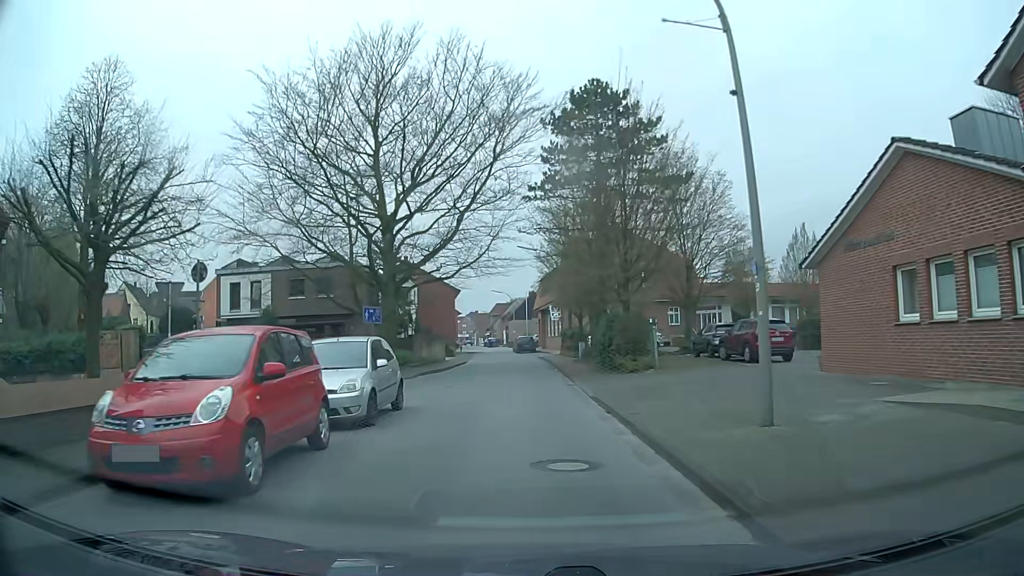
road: residential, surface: asphalt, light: Day
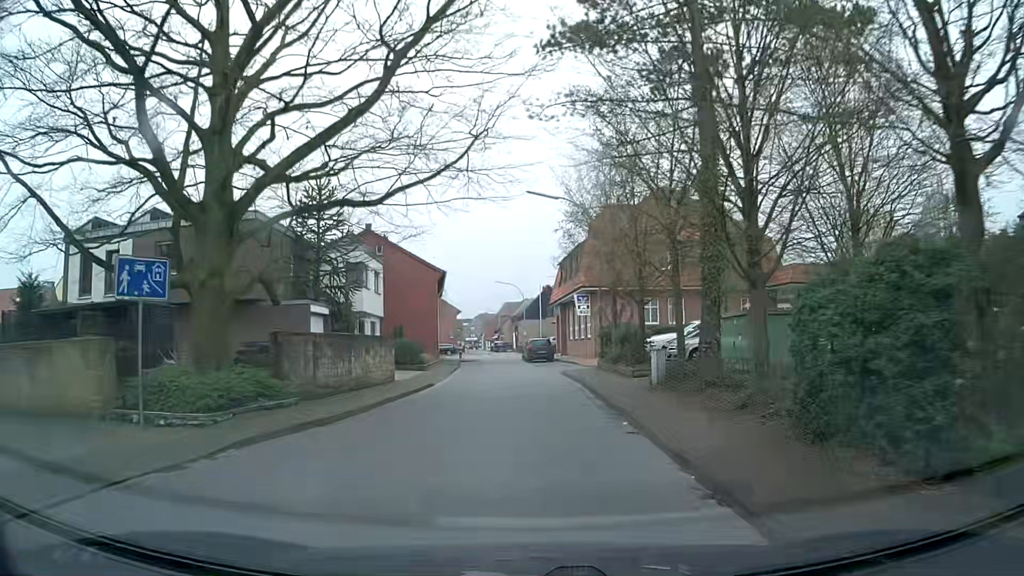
(-0.2, +18.9) m; -1°
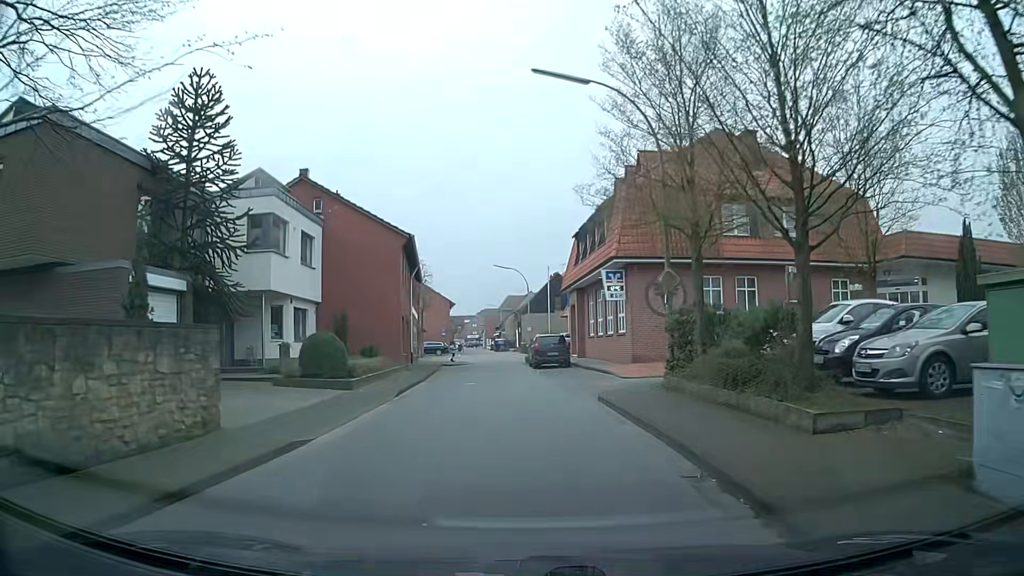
(0.0, +13.7) m; +1°
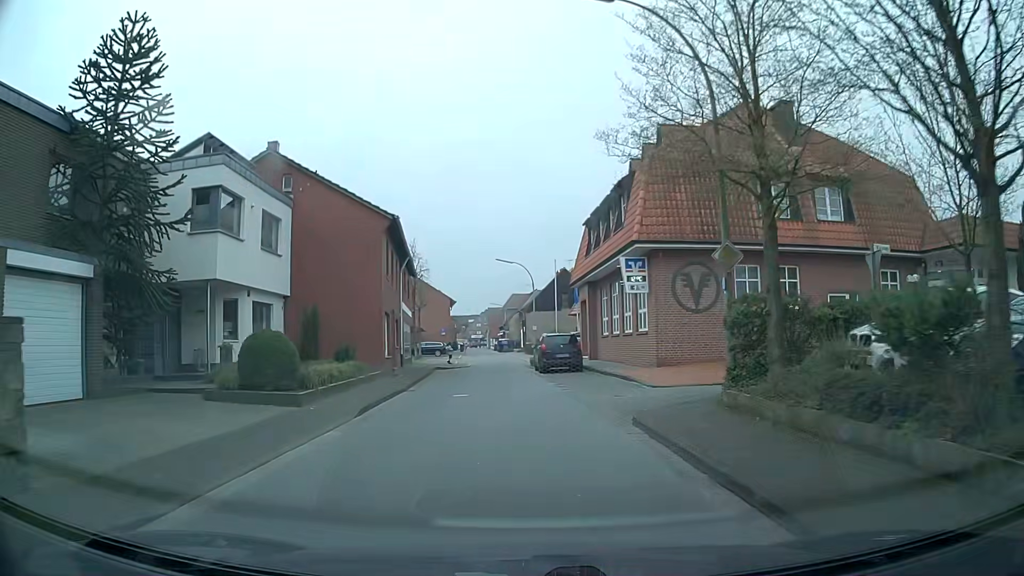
(-0.1, +4.5) m; -2°
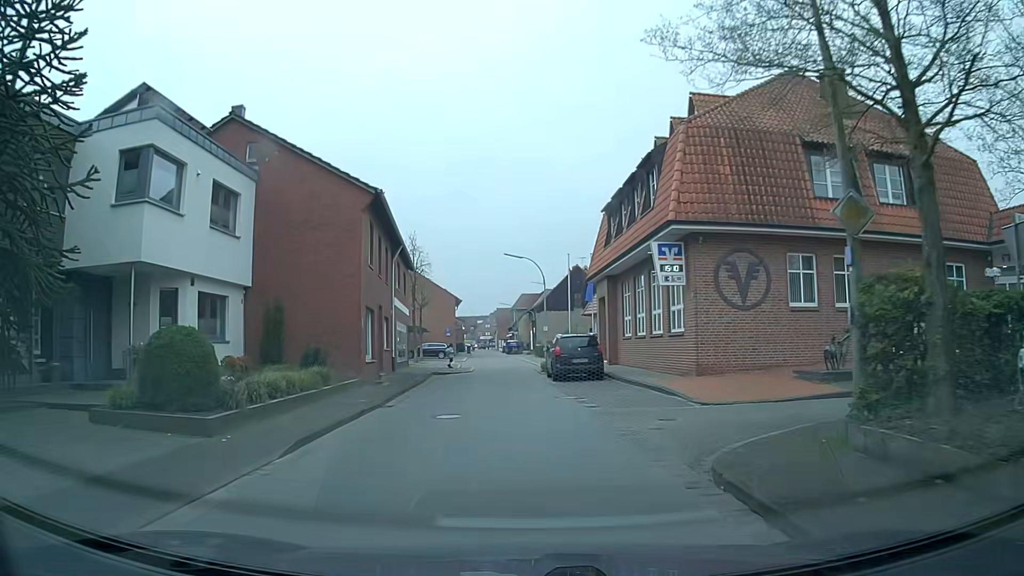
(0.0, +4.4) m; -1°
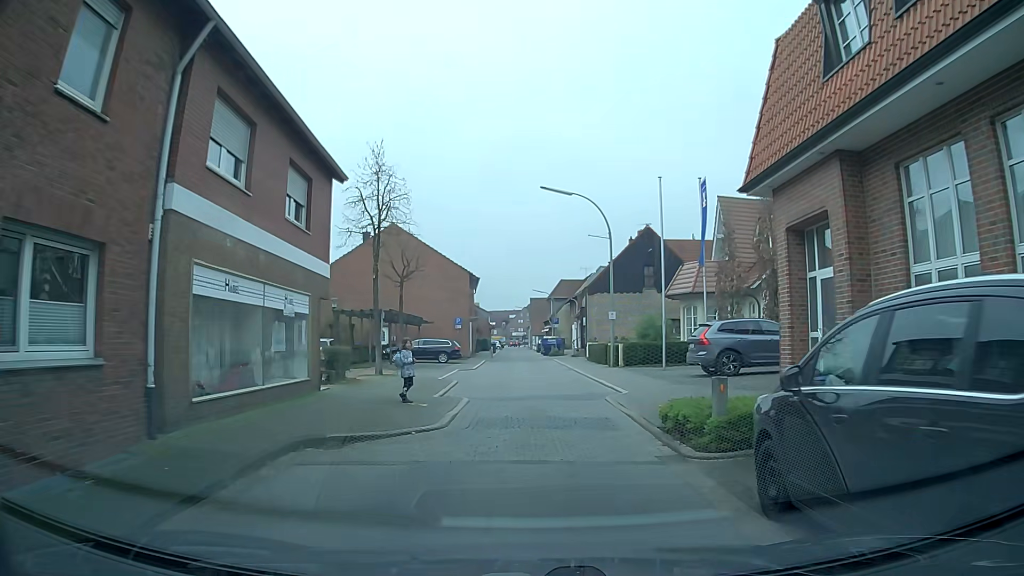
(-0.6, +21.6) m; -3°
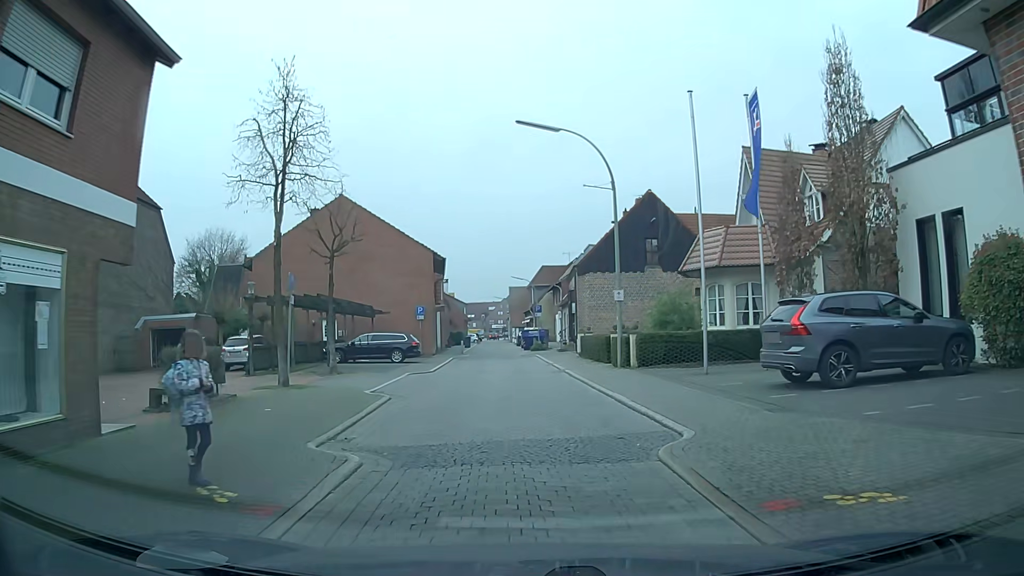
(+0.3, +8.5) m; +2°
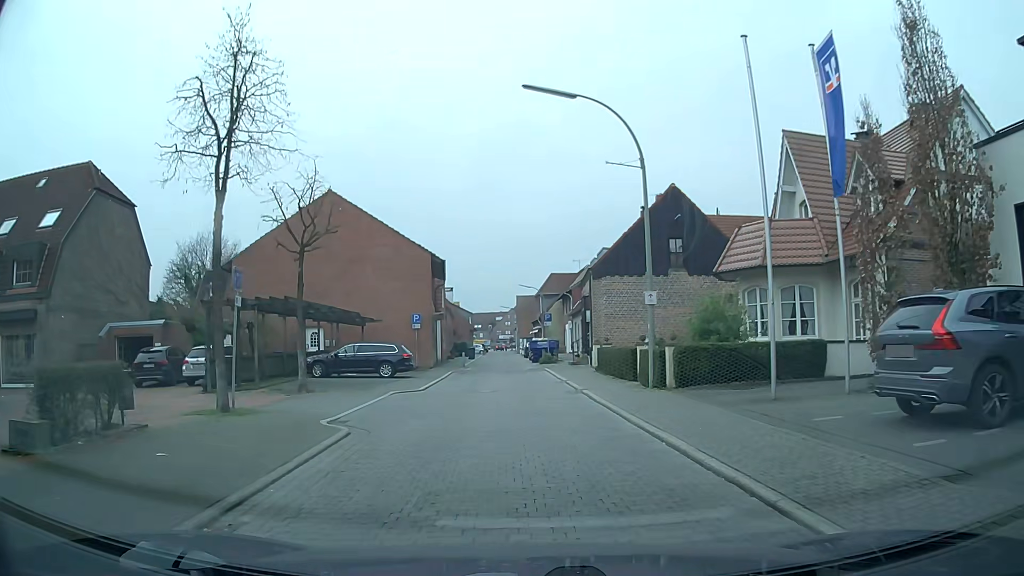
(0.0, +4.2) m; +1°
(0, +10) (-1, +20) (-1, +30) (-2, +40) (-3, +50) (-3, +60) (-4, +70) (-4, +80) (-5, +90) (-5, +100) m
